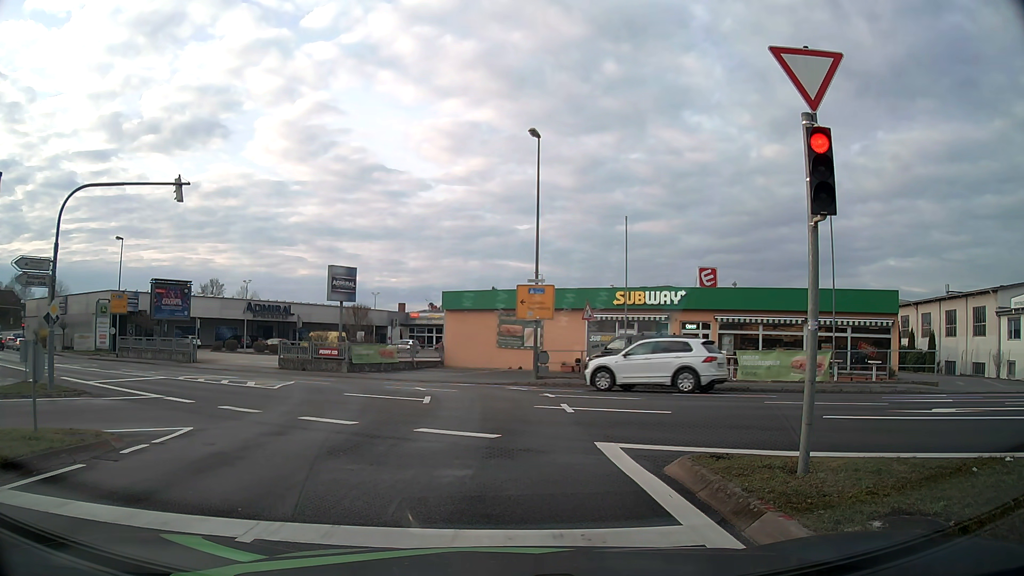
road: tertiary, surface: asphalt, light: Day
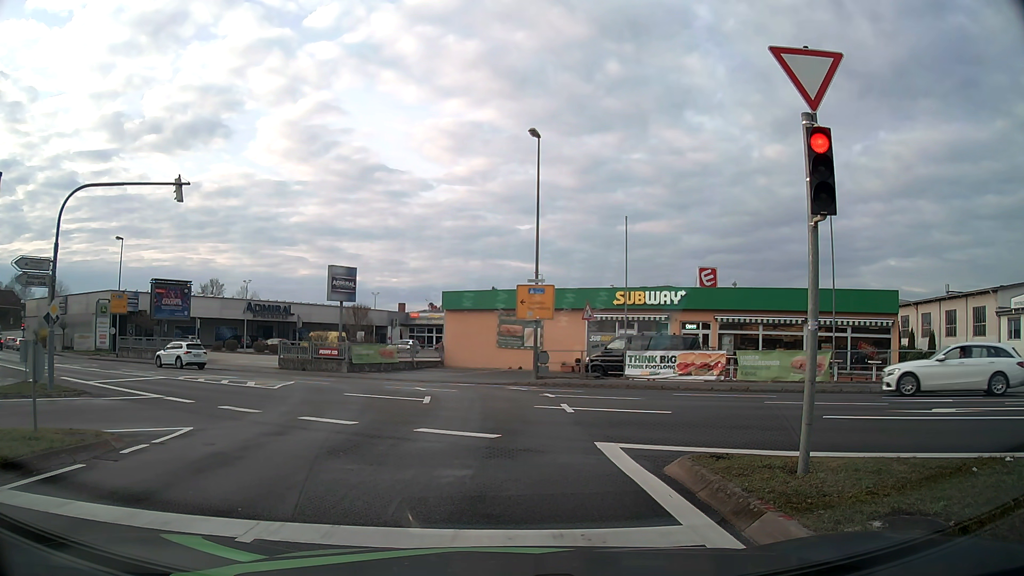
(0.0, 0.0) m; 0°
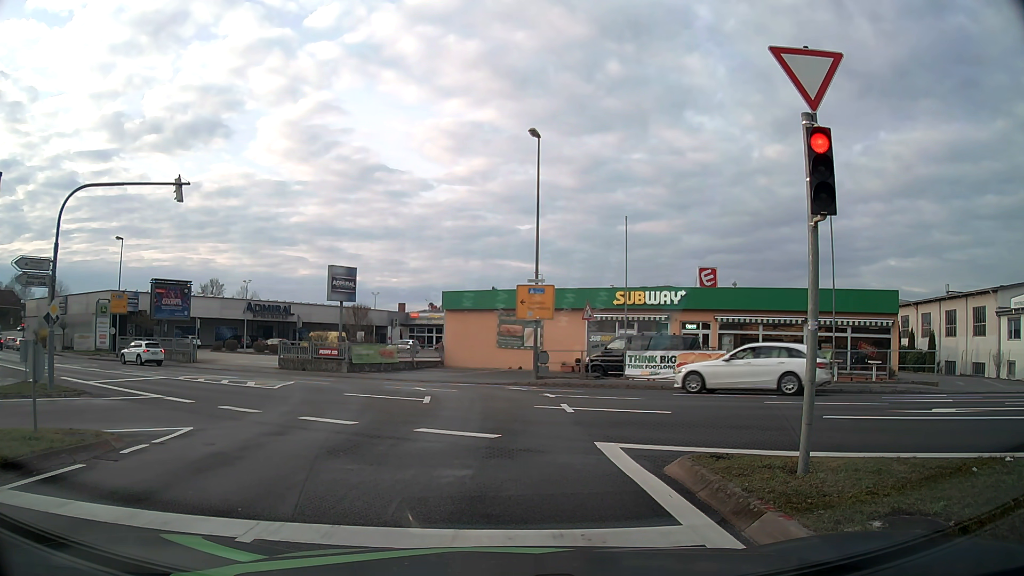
(0.0, 0.0) m; 0°
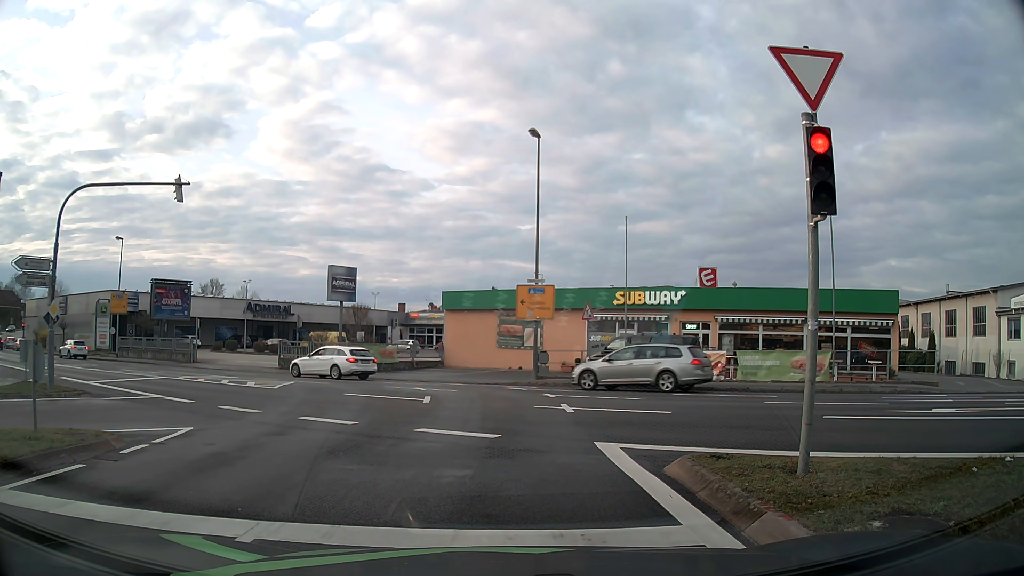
(0.0, 0.0) m; 0°
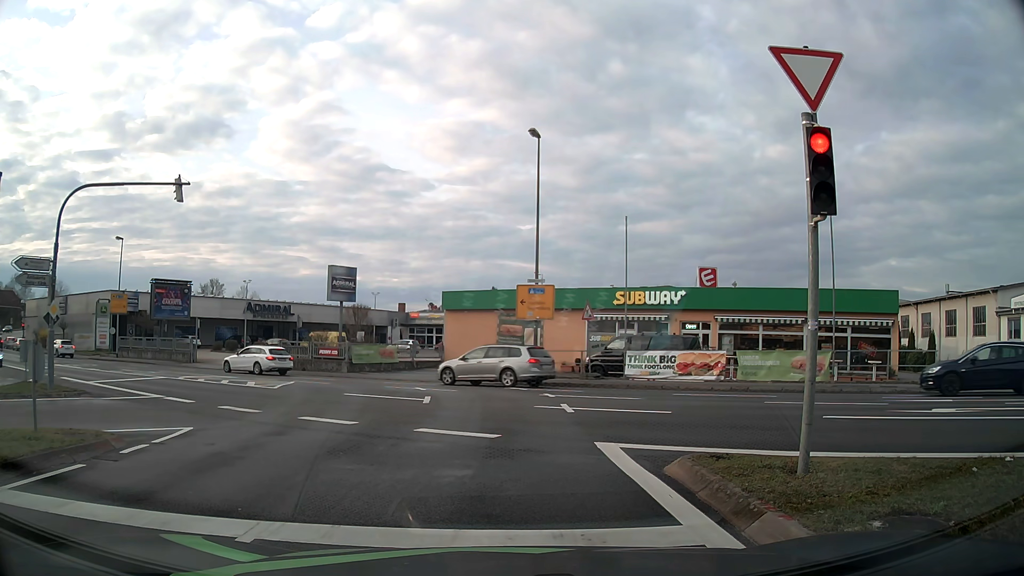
(0.0, 0.0) m; 0°
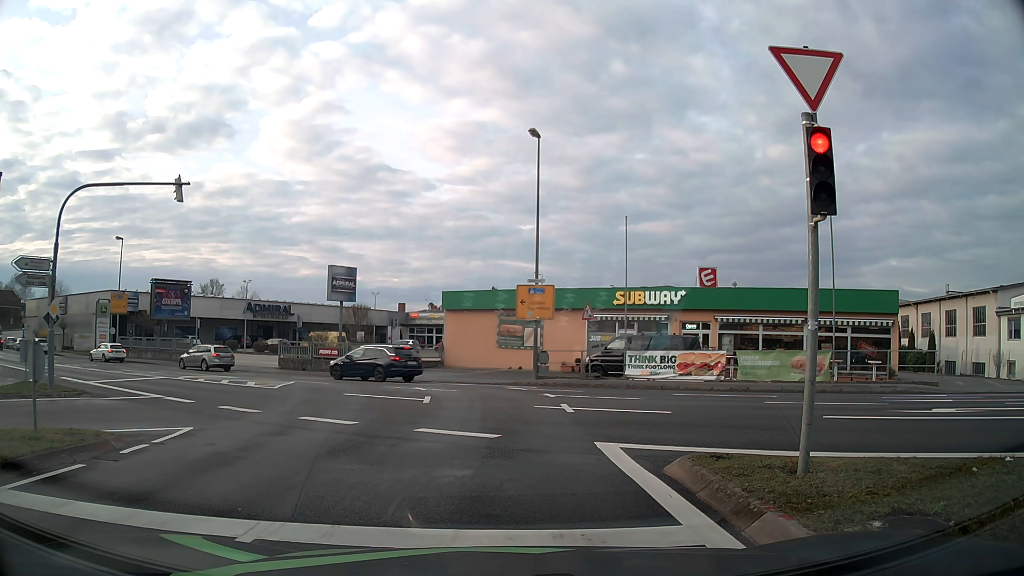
(0.0, 0.0) m; 0°
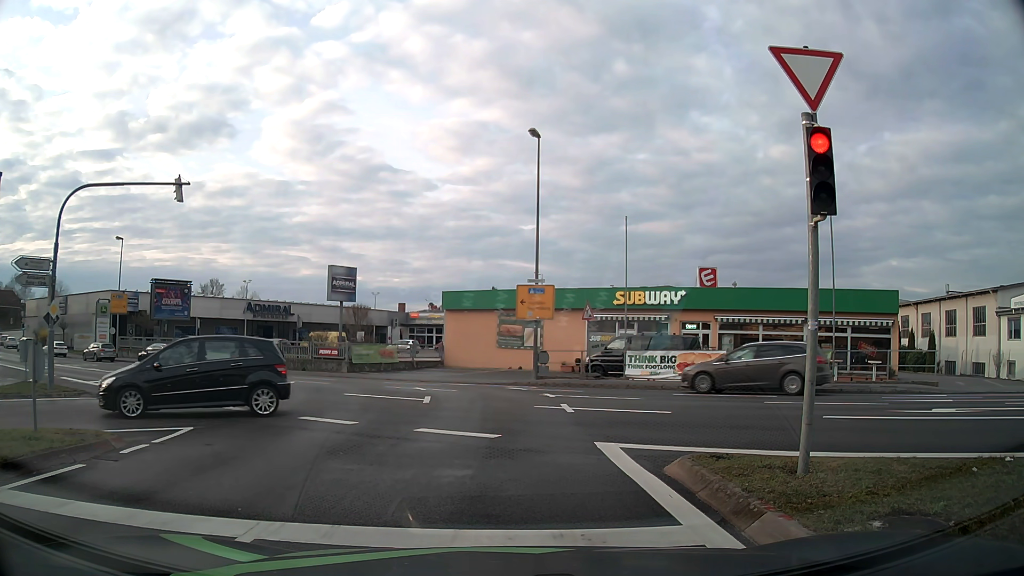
(0.0, 0.0) m; 0°
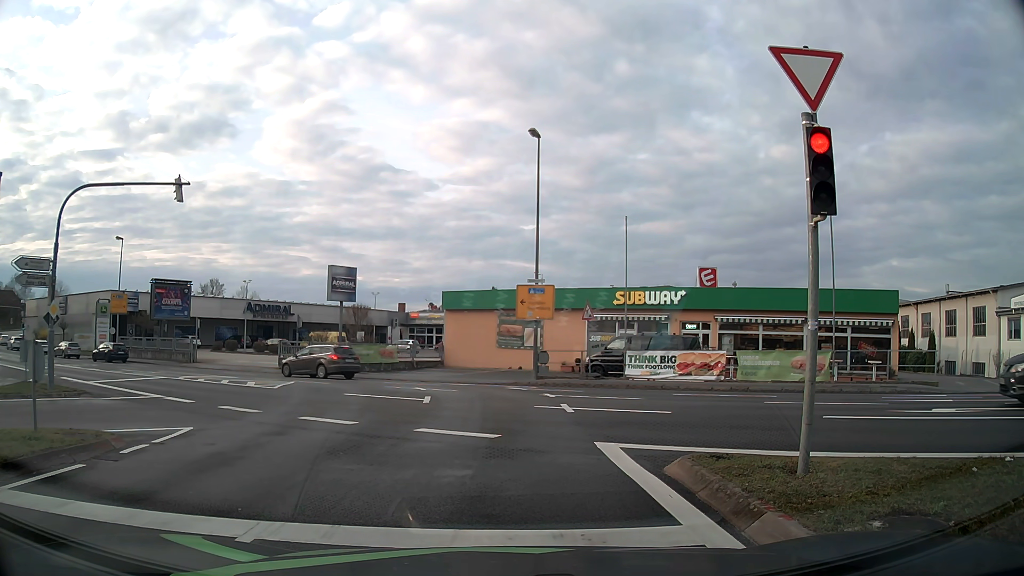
(0.0, 0.0) m; 0°
(0, +10) (0, +20) (-4, +29) (-12, +36) (-20, +41) (-29, +46) (-38, +51) (-46, +56) (-55, +61) (-63, +67) m
